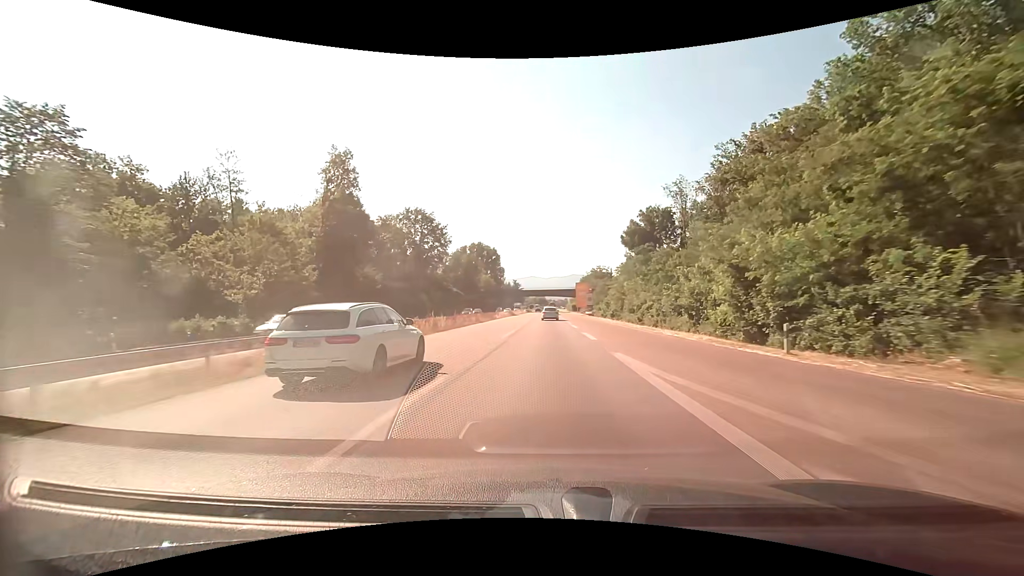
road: trunk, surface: asphalt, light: Day
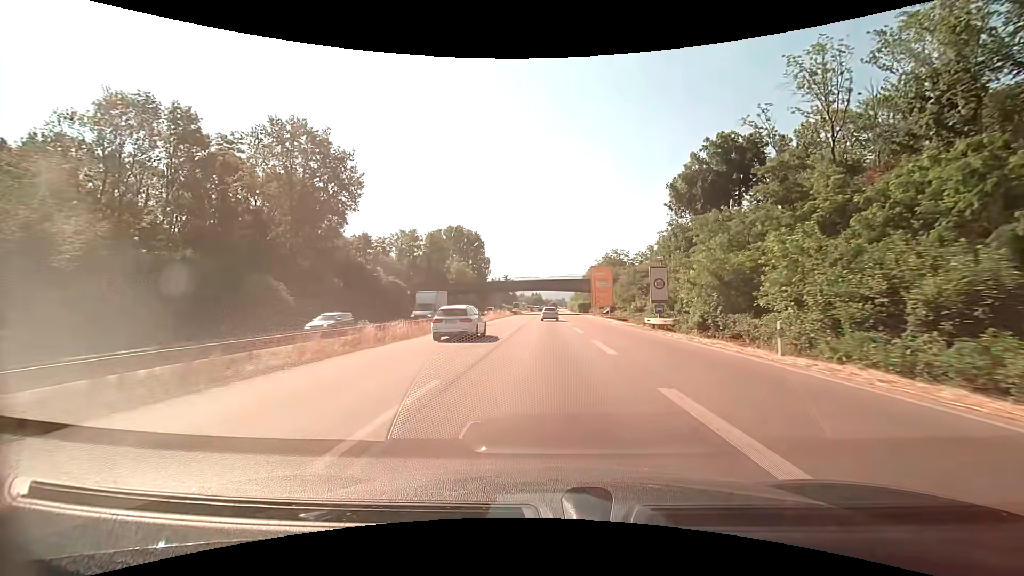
(+0.1, +54.5) m; 0°
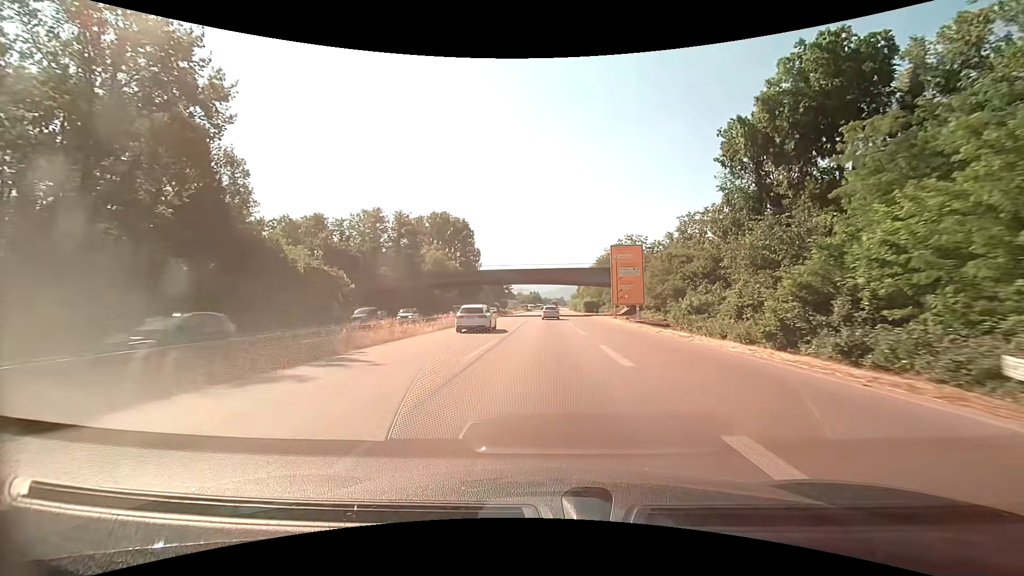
(0.0, +27.0) m; 0°
(0, +10) (0, +20) (0, +30) (0, +40) (0, +50) (0, +60) (0, +70) (+1, +80) (+1, +90) (+1, +100) m
